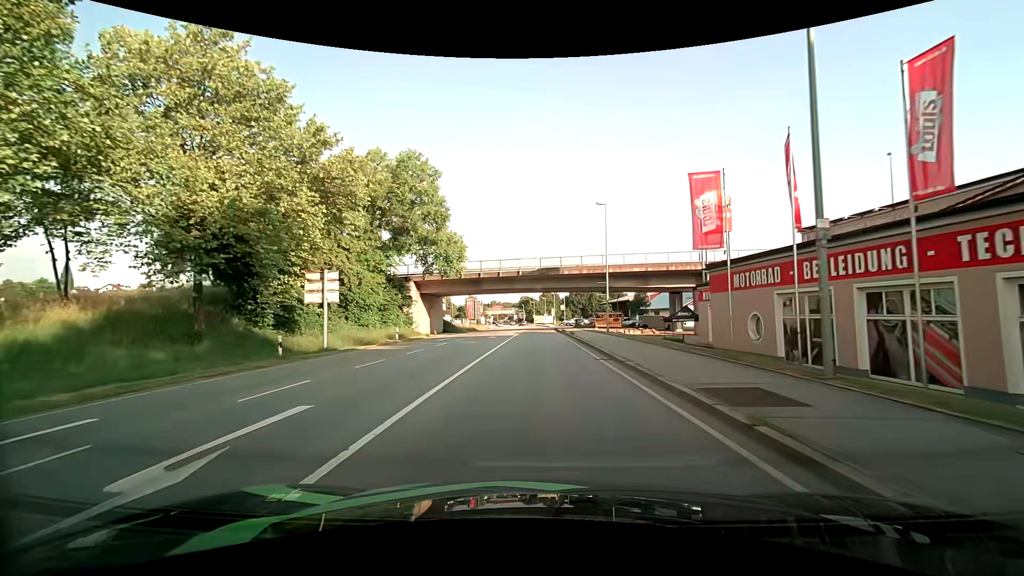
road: primary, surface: asphalt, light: Day
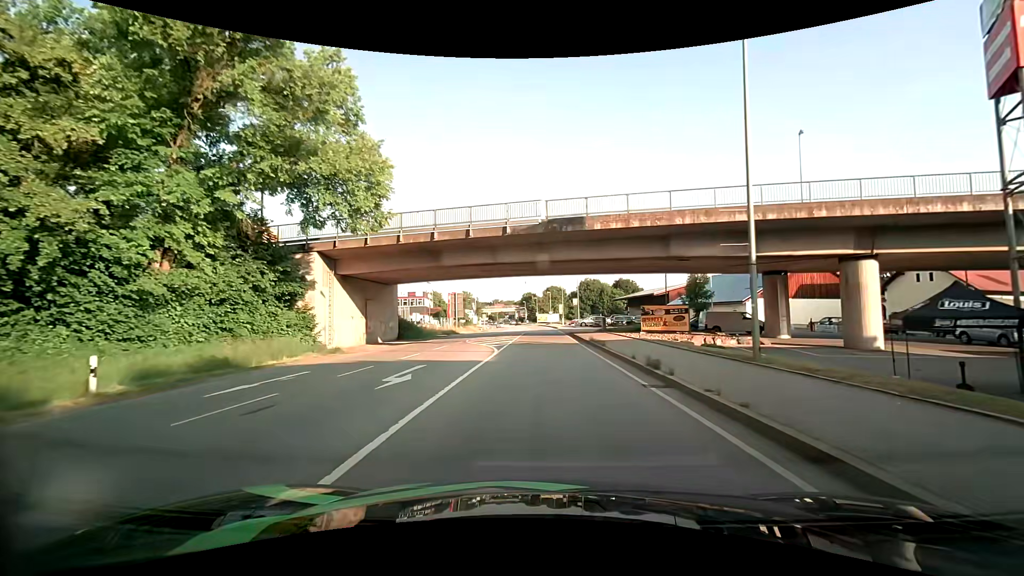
(0.0, +26.0) m; 0°
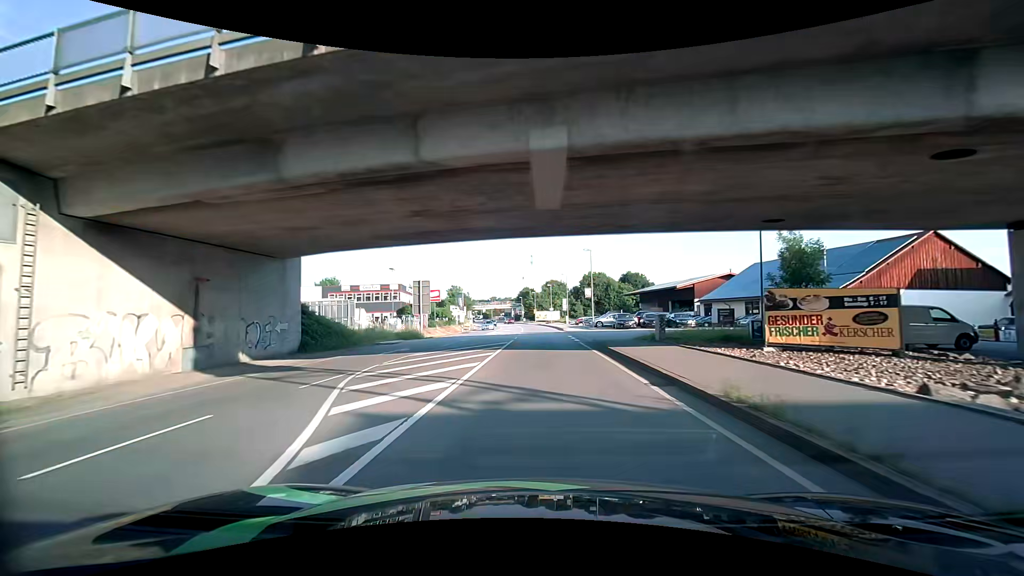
(-0.1, +20.3) m; 0°
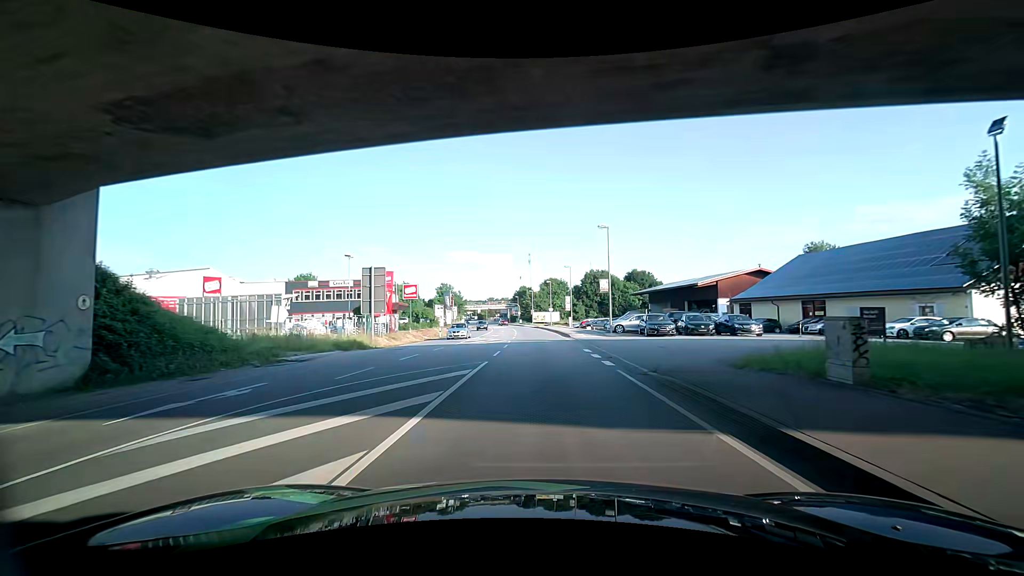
(0.0, +13.9) m; +2°
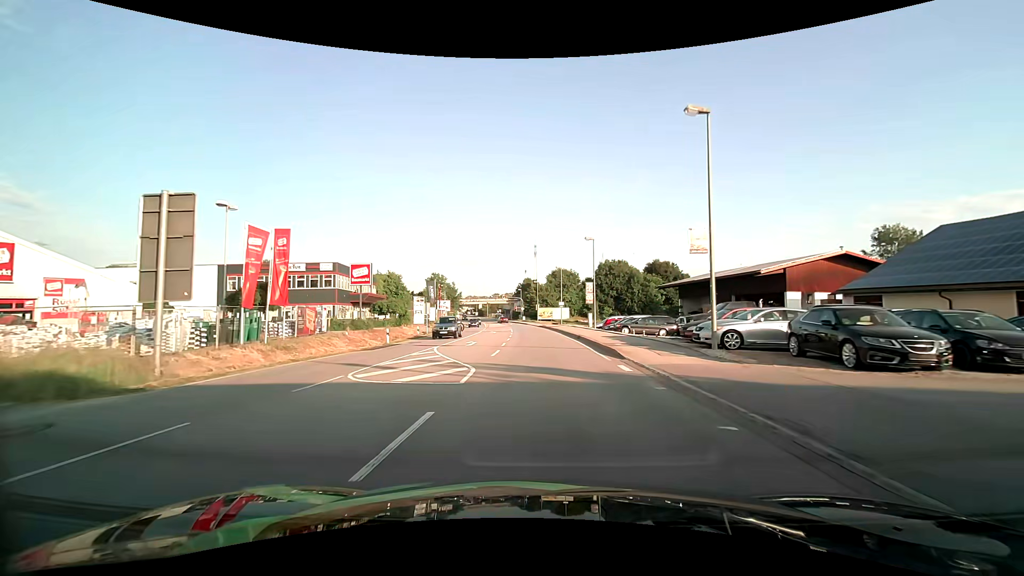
(-0.8, +20.5) m; -2°
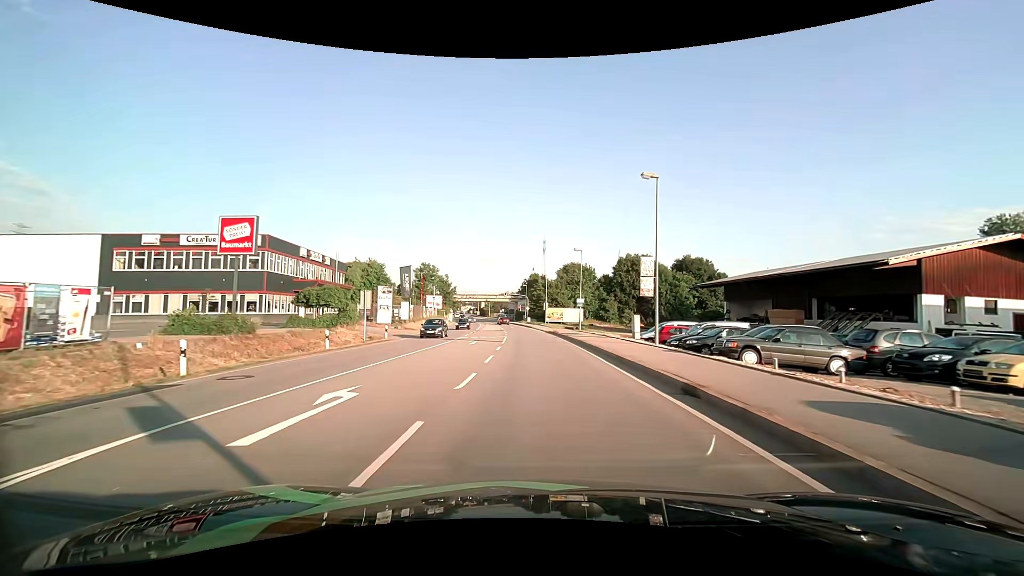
(-0.1, +20.1) m; -1°
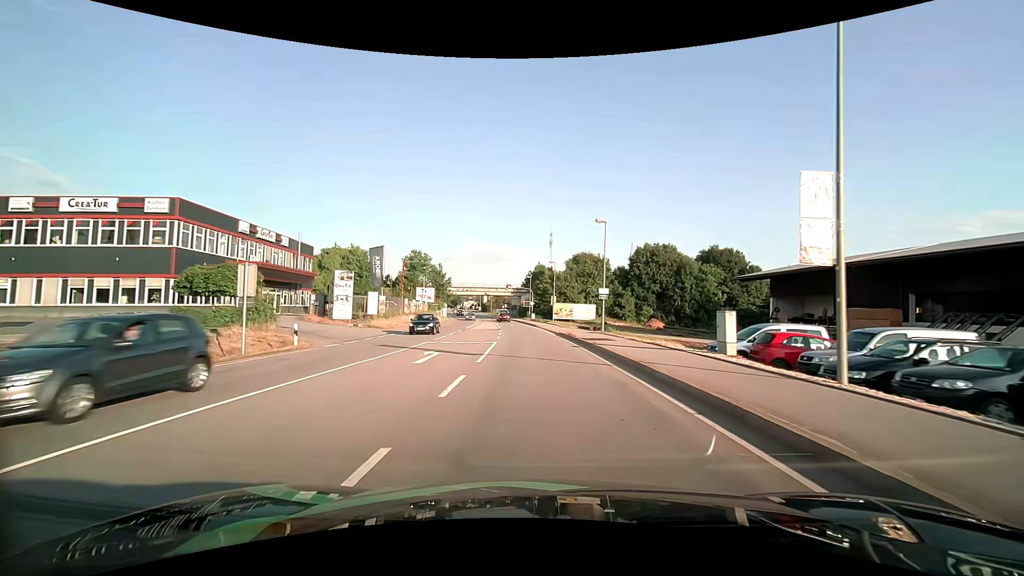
(0.0, +13.4) m; -1°
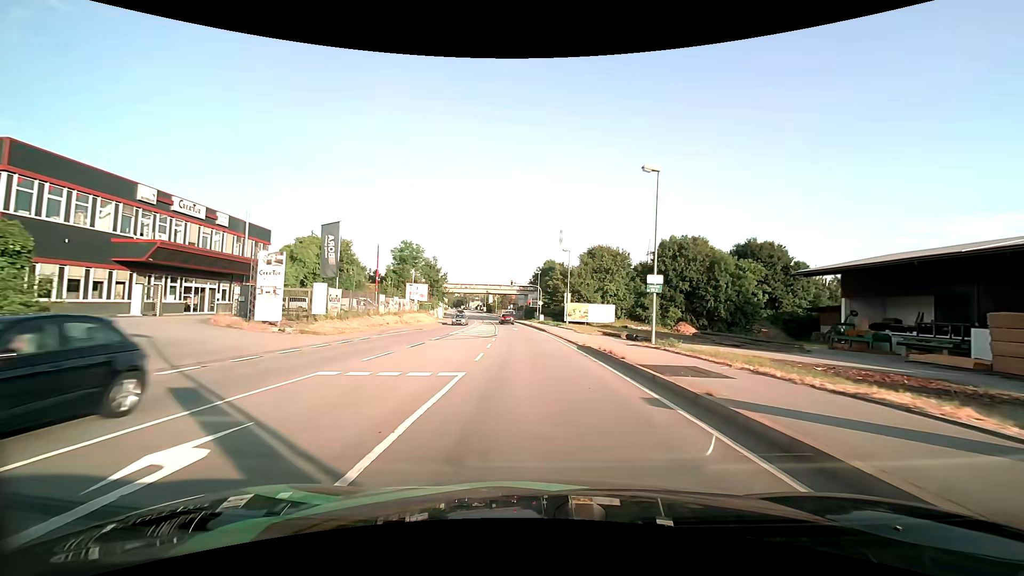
(-0.1, +12.9) m; -1°
